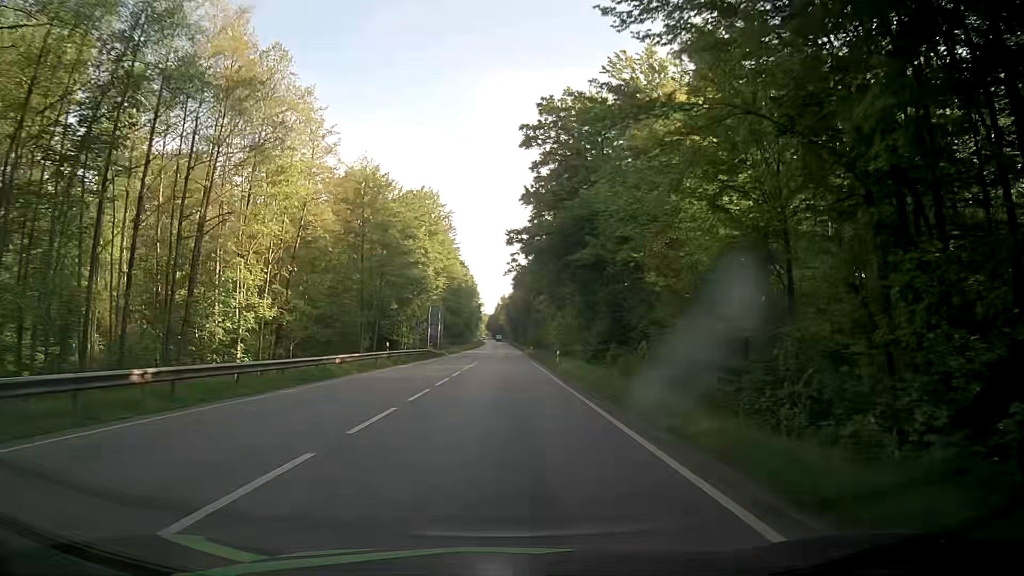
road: secondary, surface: asphalt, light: Day
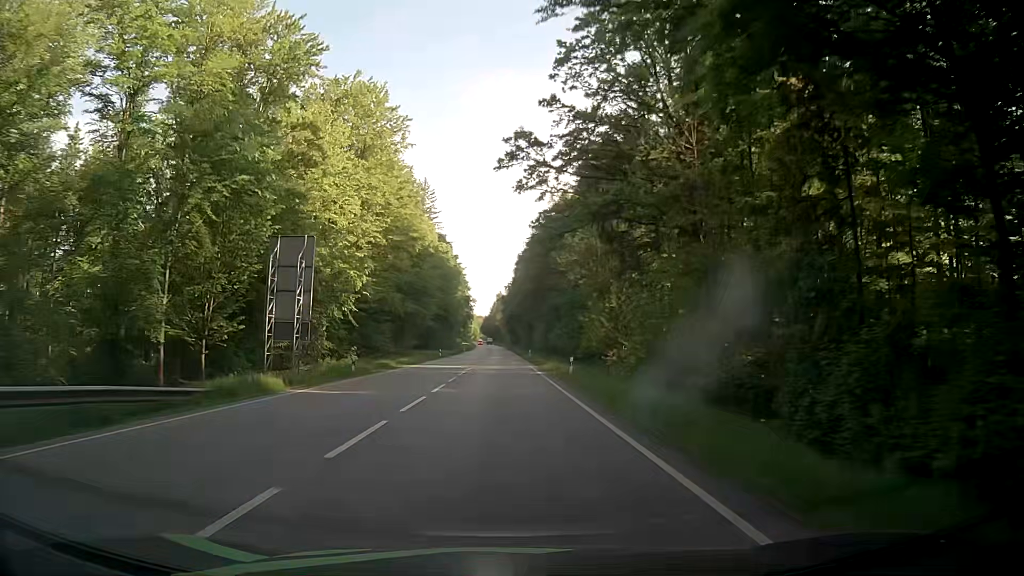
(0.0, +56.1) m; 0°
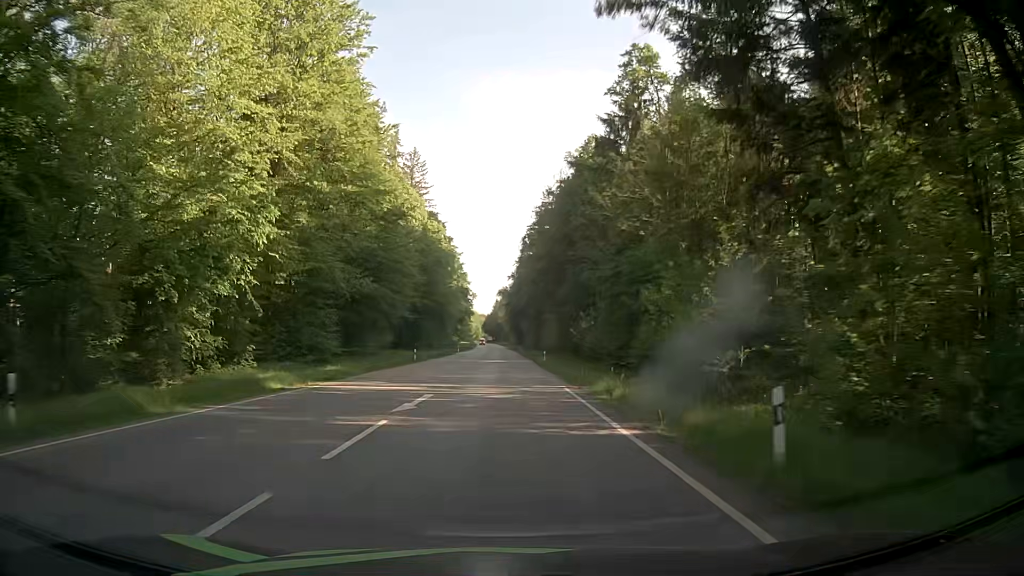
(0.0, +24.4) m; 0°
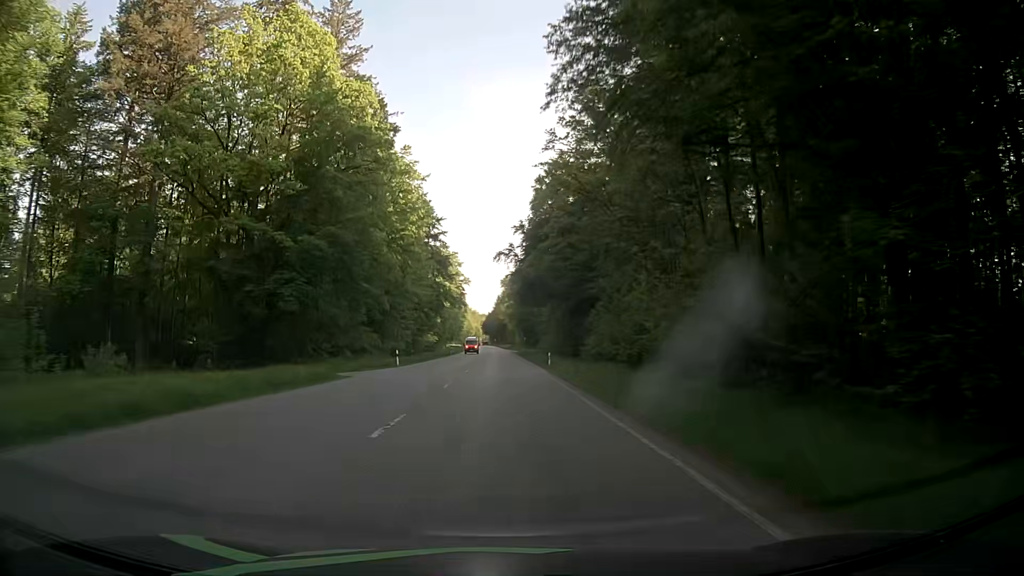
(+0.2, +65.7) m; 0°
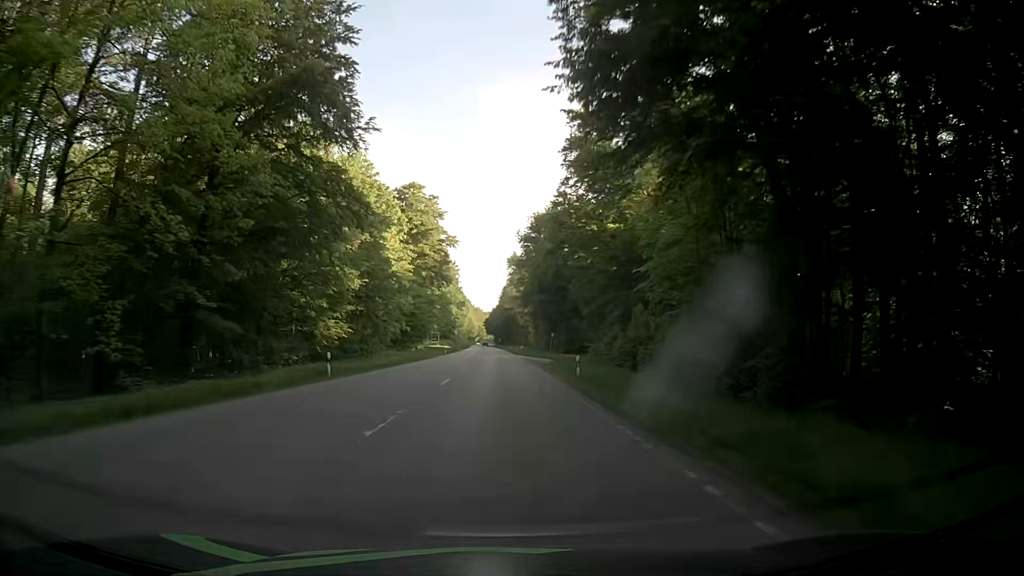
(-0.1, +72.0) m; 0°
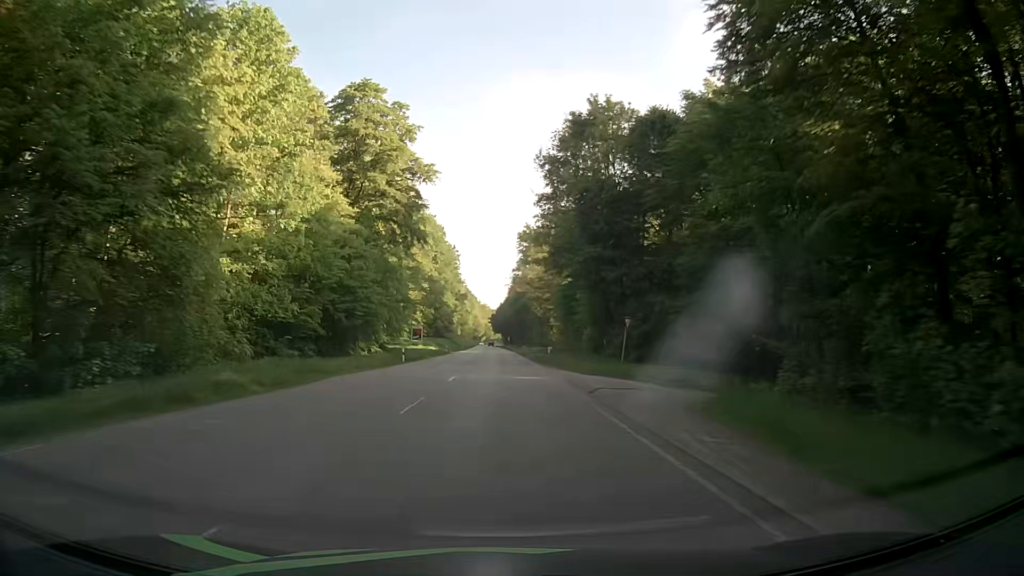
(-0.5, +45.4) m; -1°
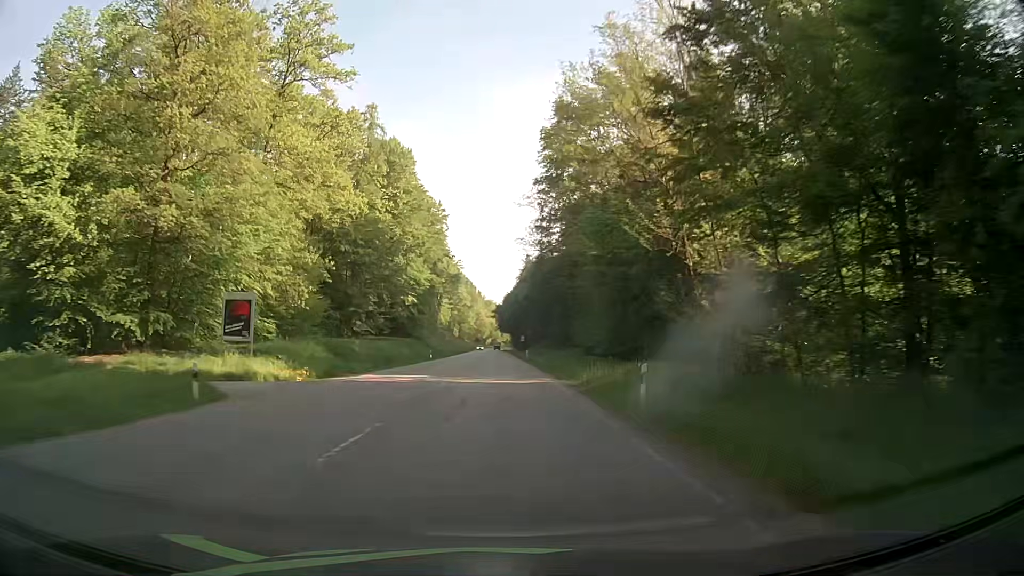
(-0.3, +77.2) m; 0°
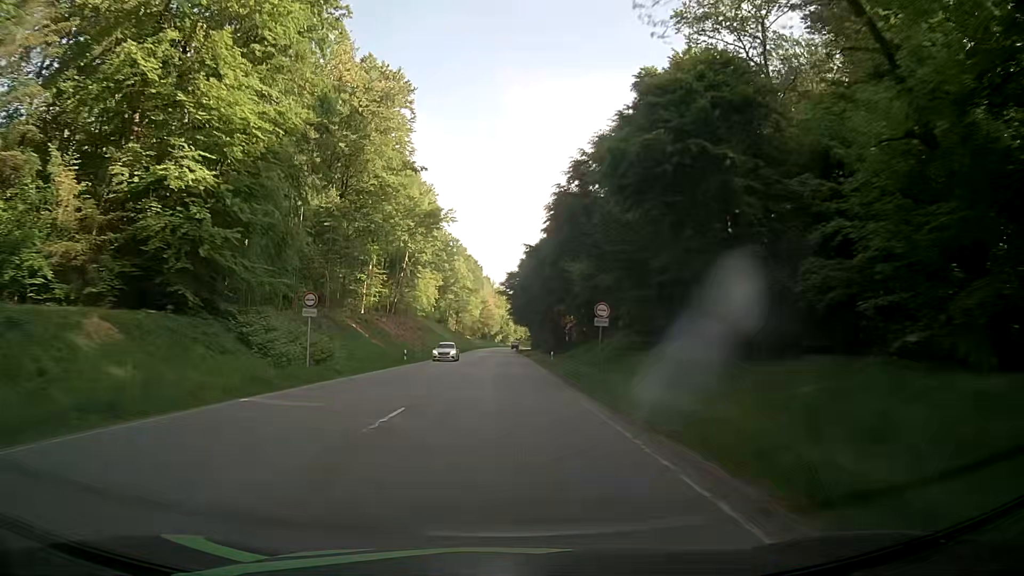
(-1.1, +78.3) m; -1°
(0, +10) (0, +20) (0, +30) (0, +40) (0, +50) (0, +60) (0, +70) (0, +80) (0, +90) (0, +100) m
